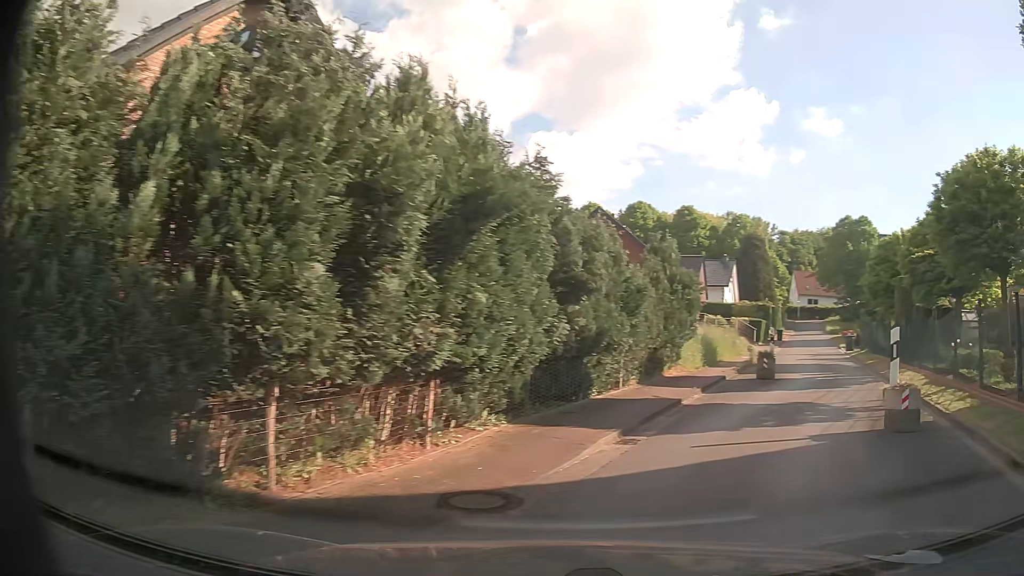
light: Day
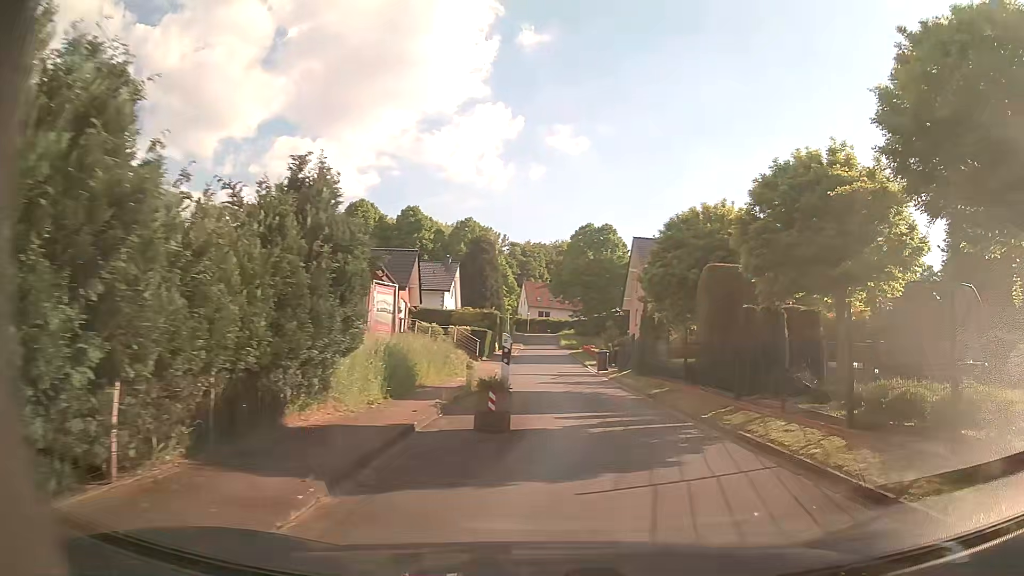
(+2.4, +9.5) m; +24°
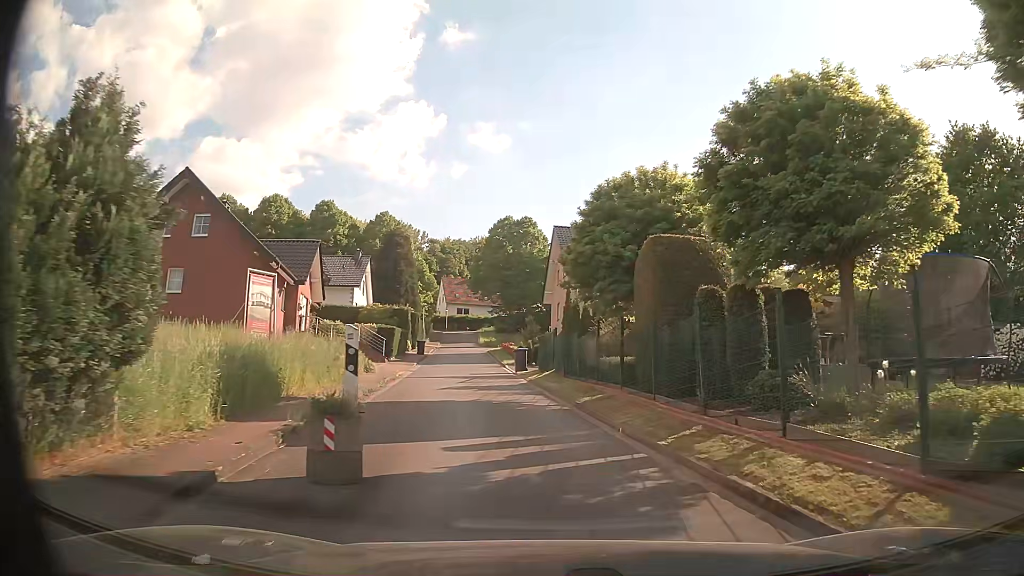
(+0.3, +4.1) m; +7°
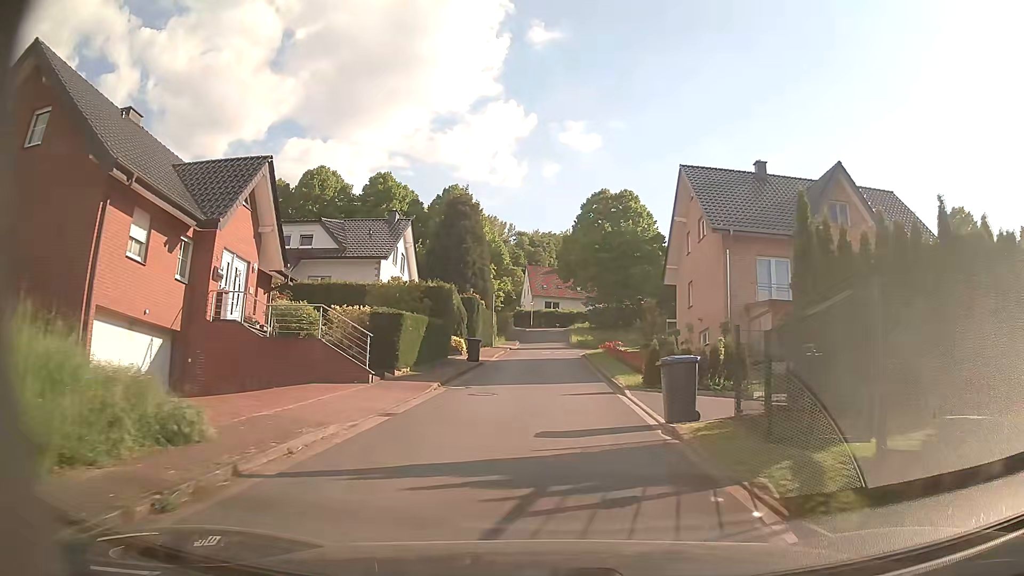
(-1.9, +19.5) m; -9°
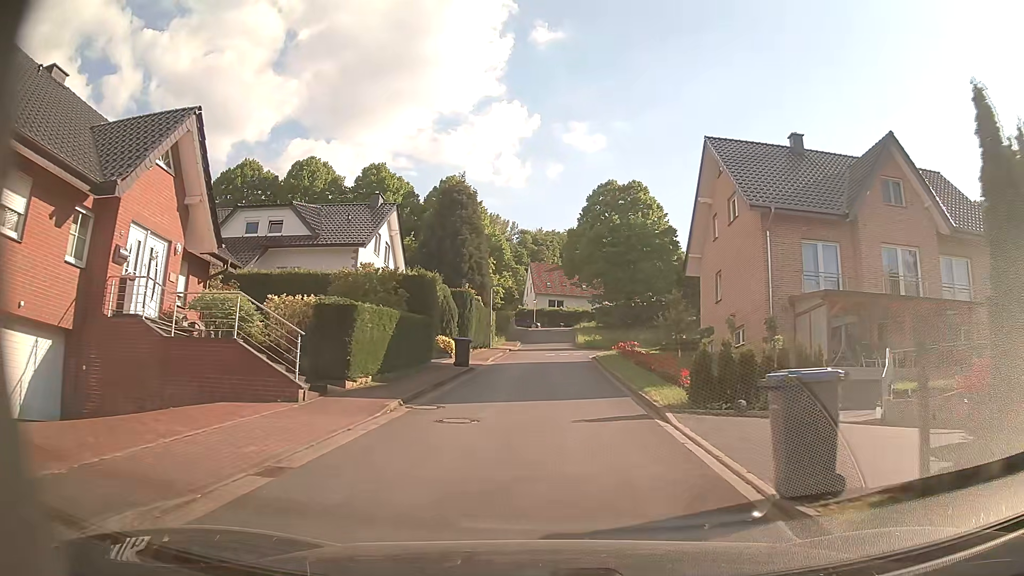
(+0.1, +5.4) m; +1°
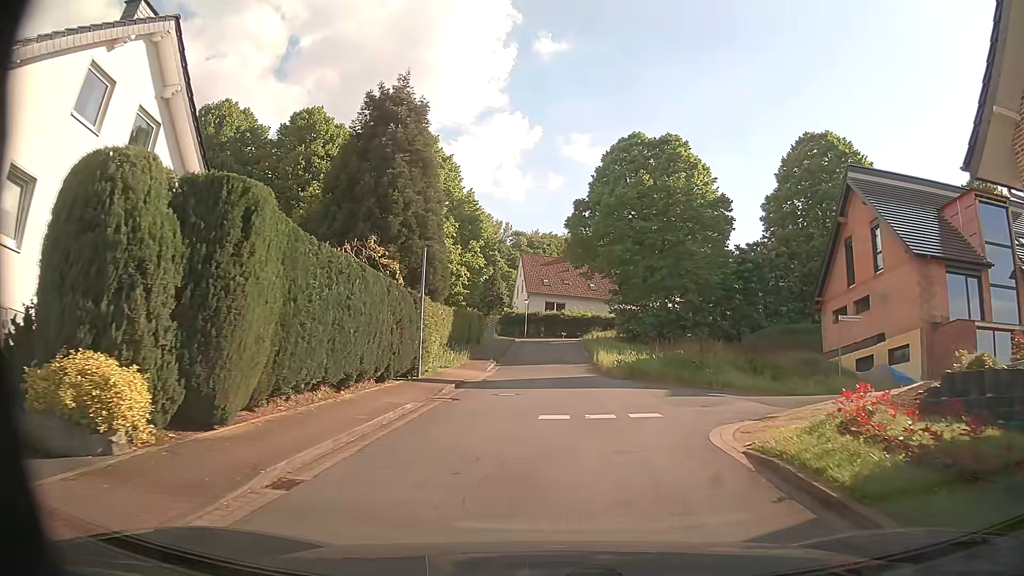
(-0.2, +25.2) m; 0°
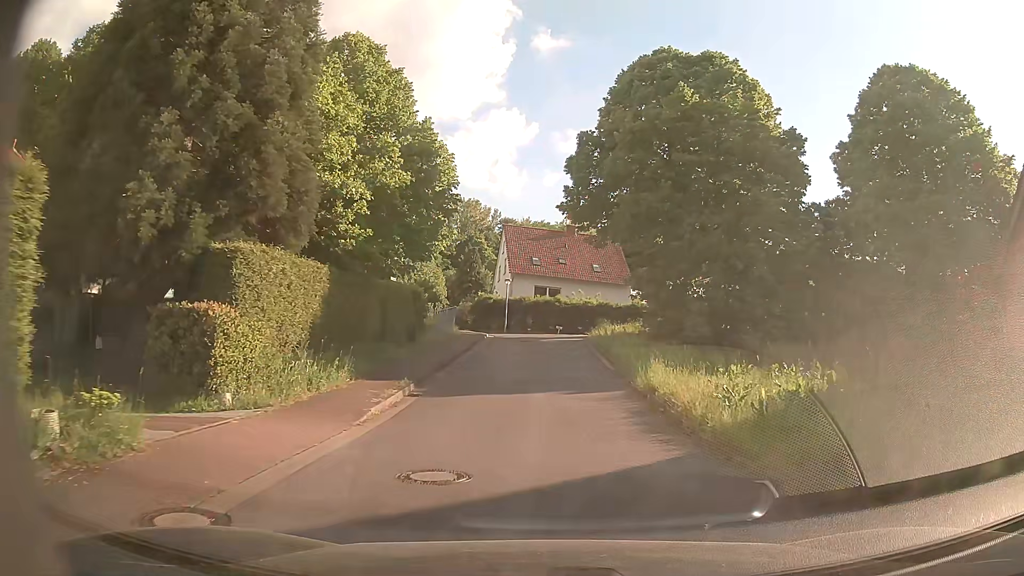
(+0.1, +18.5) m; +2°
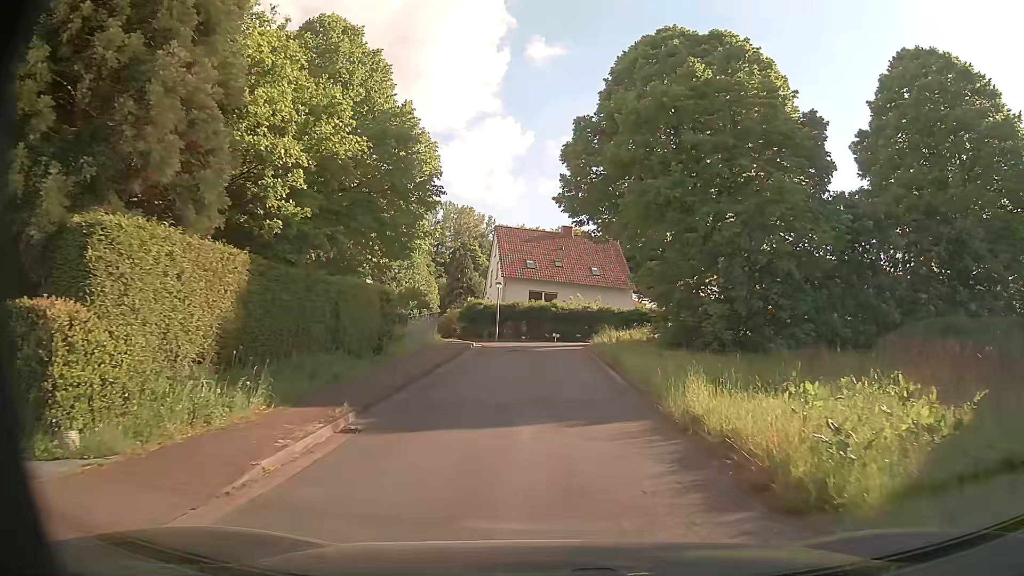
(0.0, +4.3) m; 0°
